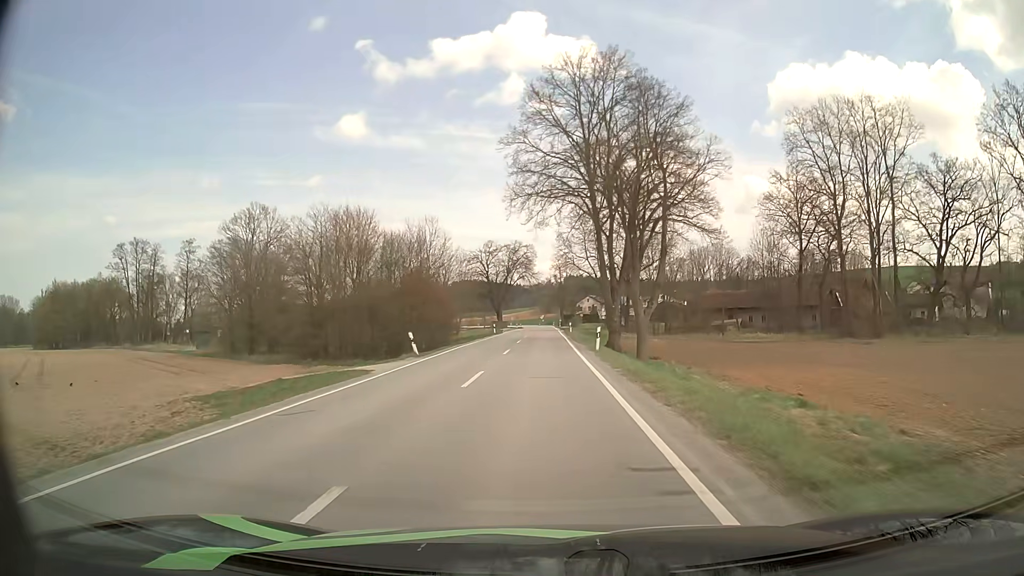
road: secondary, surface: asphalt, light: Day
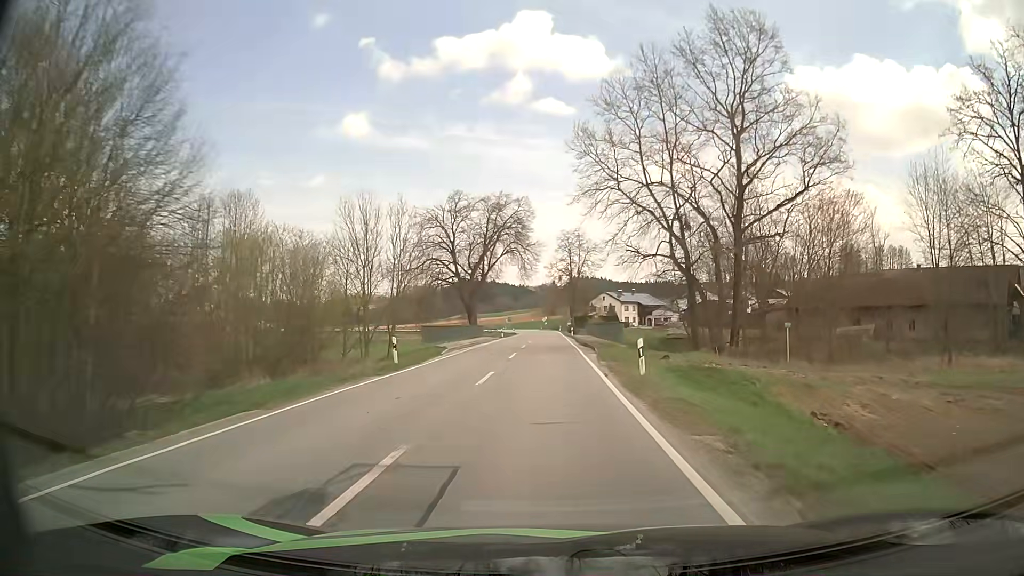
(-0.1, +46.3) m; 0°
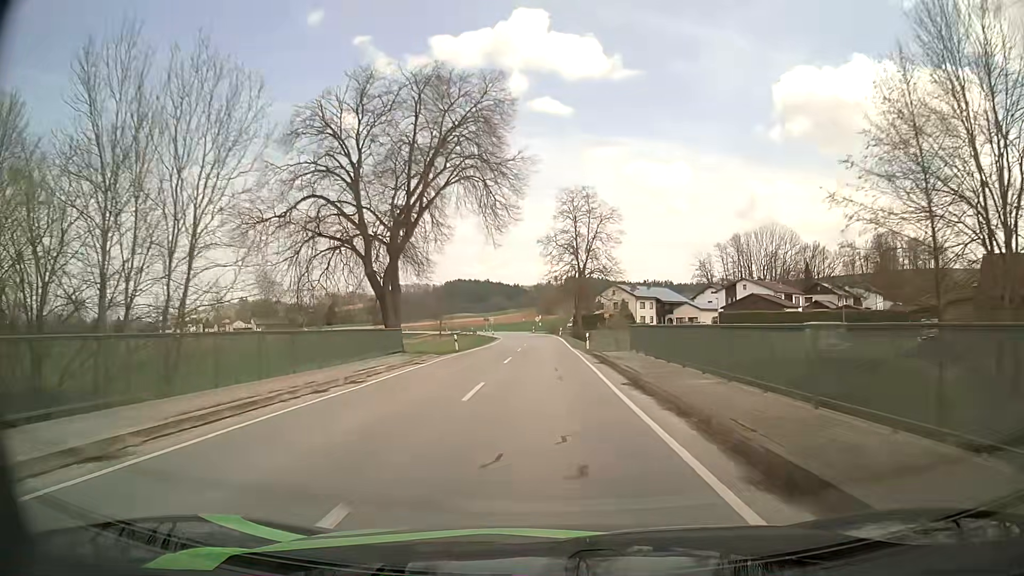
(0.0, +35.1) m; 0°
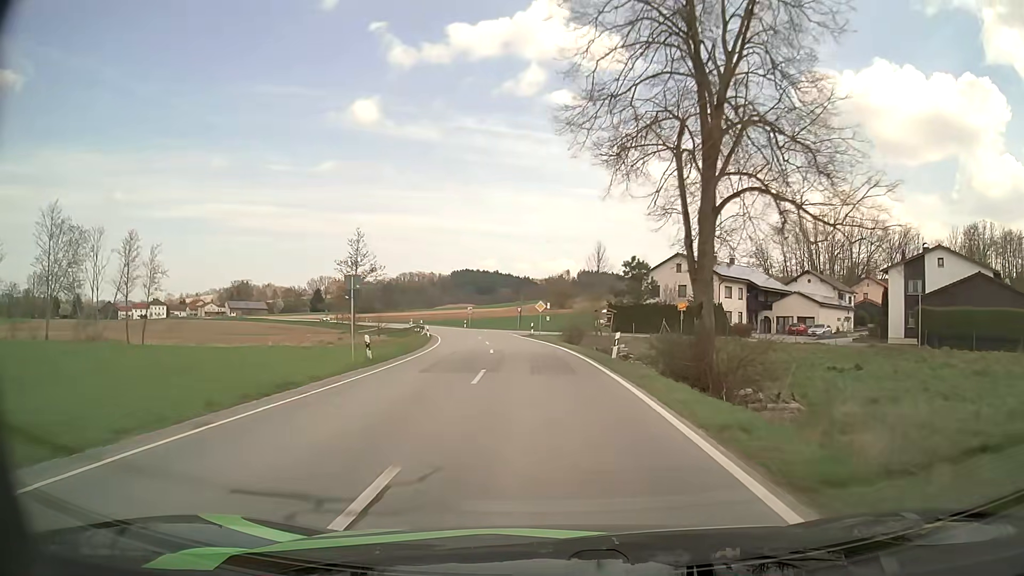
(-0.4, +56.5) m; -1°
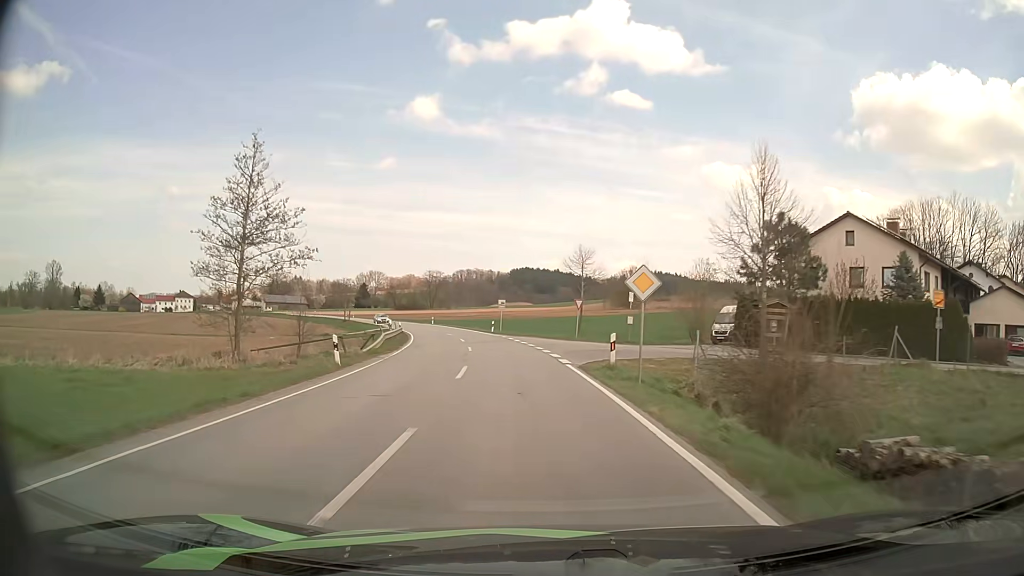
(-1.0, +32.0) m; -5°
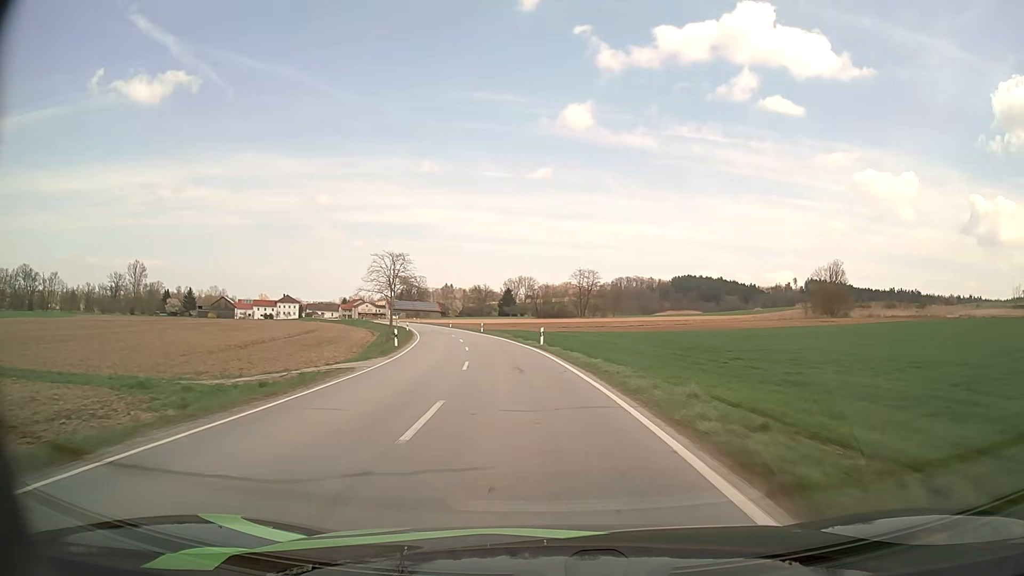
(-6.4, +53.7) m; -13°
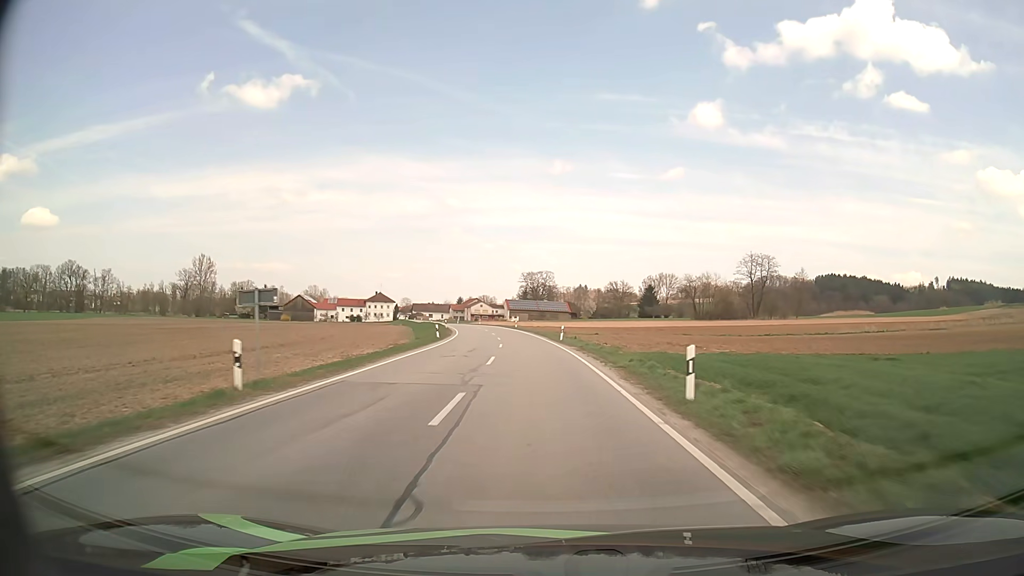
(-6.5, +56.4) m; -11°
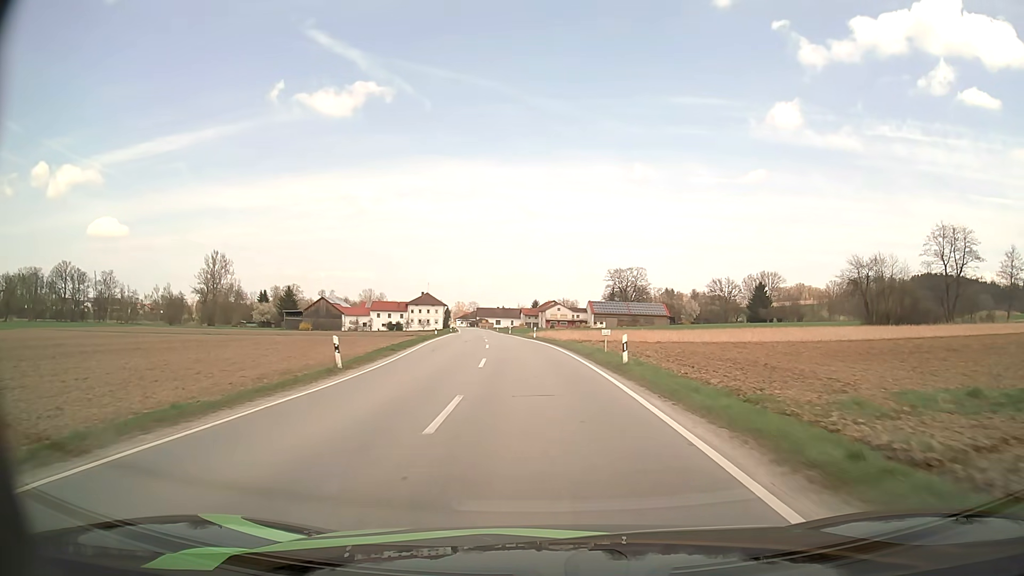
(-3.3, +56.9) m; -7°
(0, +10) (-1, +20) (-1, +30) (-2, +40) (-3, +50) (-4, +60) (-5, +70) (-6, +80) (-7, +90) (-8, +100) m
